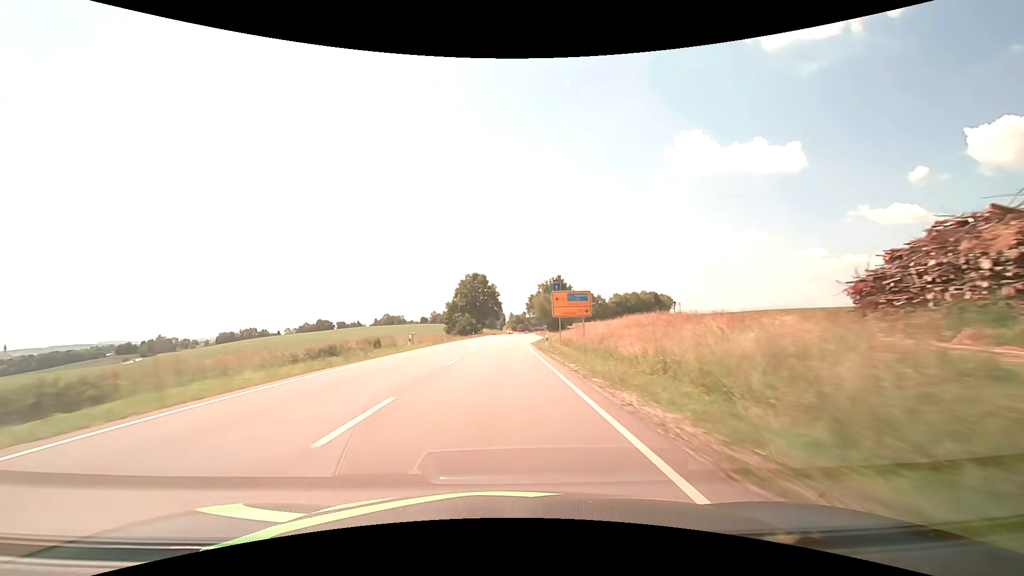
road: secondary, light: Day
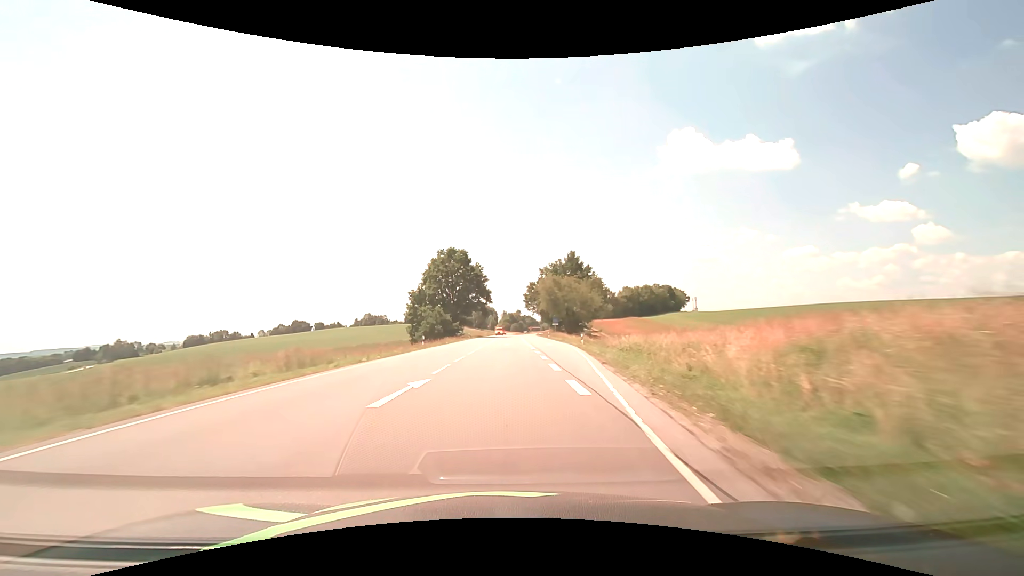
(+0.5, +47.4) m; +1°
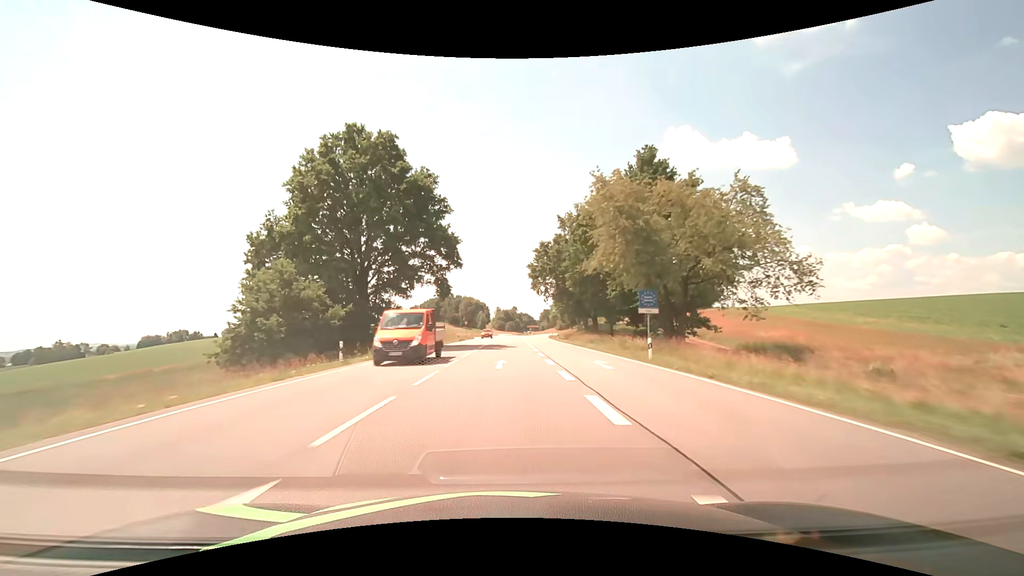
(+0.5, +63.3) m; +1°
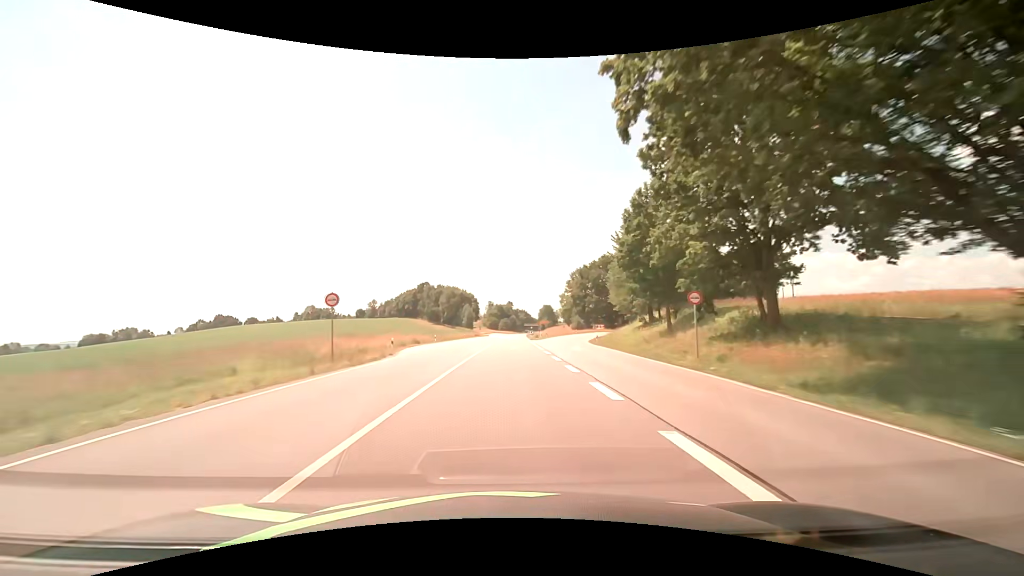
(+0.2, +63.4) m; +1°
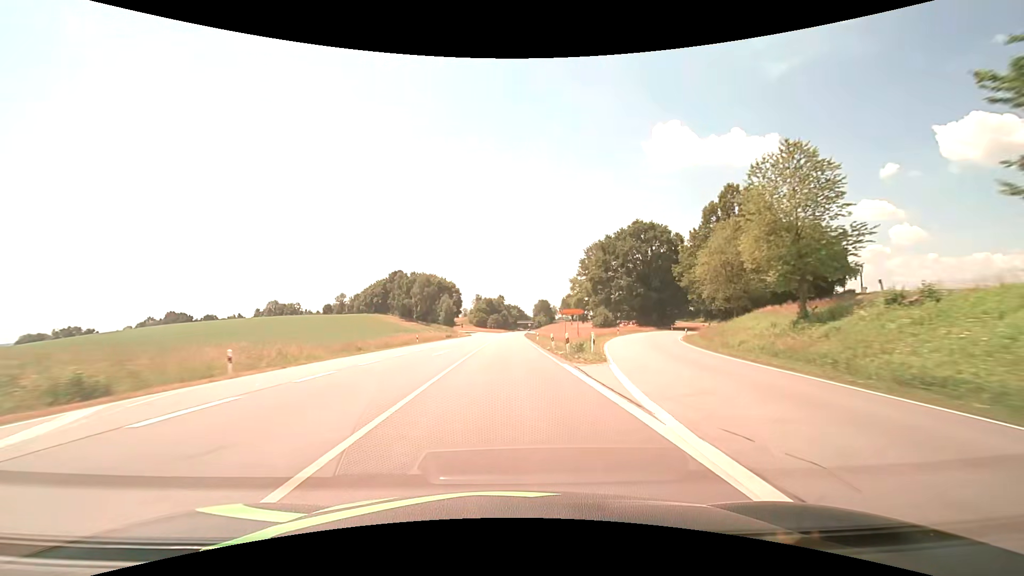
(+0.3, +47.6) m; +1°
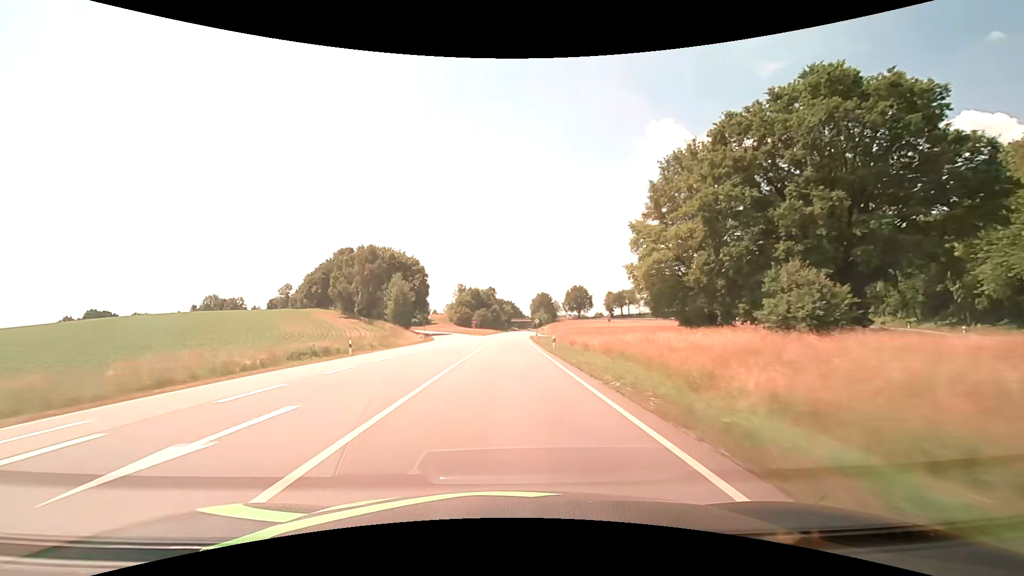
(+0.5, +63.4) m; +1°
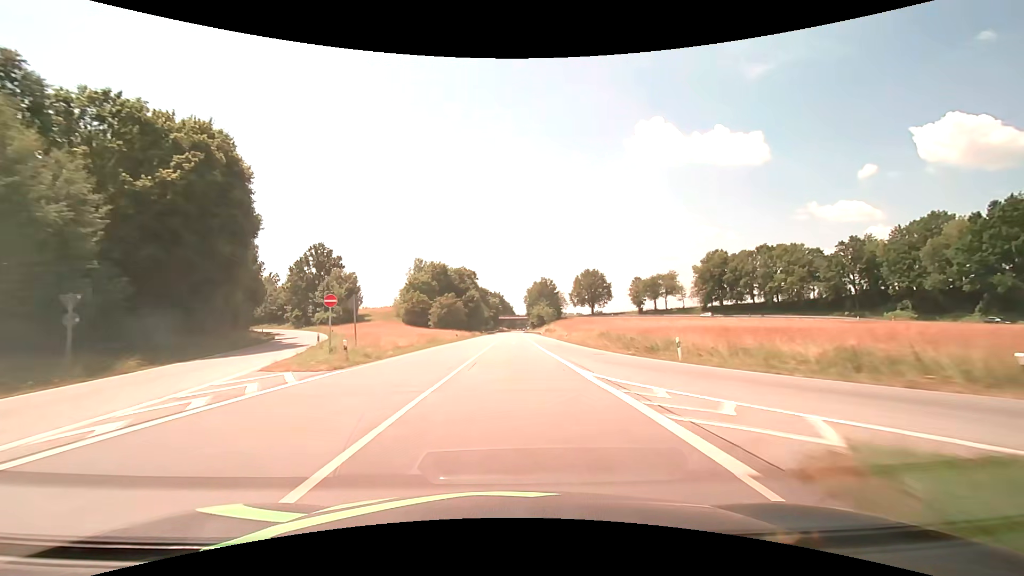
(+0.9, +79.2) m; +1°
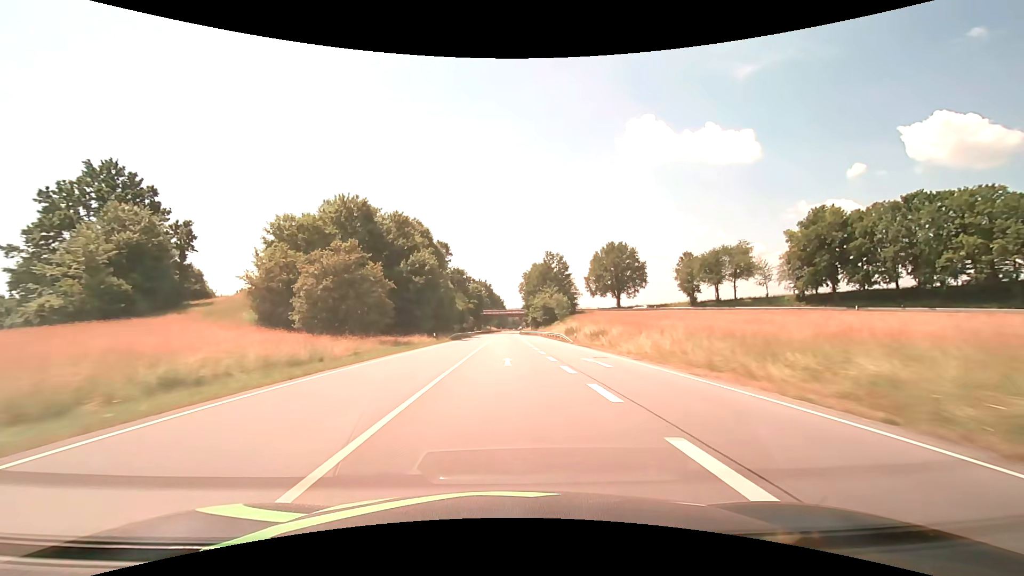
(+0.6, +63.3) m; +1°
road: primary
(0, +10) (0, +20) (0, +30) (0, +40) (0, +50) (0, +60) (0, +70) (0, +80) (0, +90) (0, +100) m
